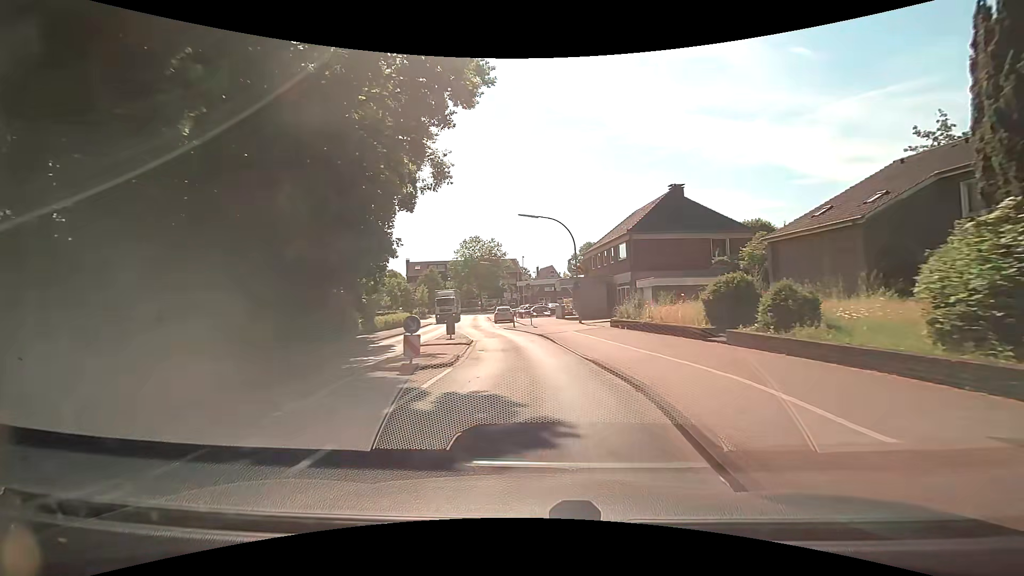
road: tertiary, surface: asphalt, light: Day
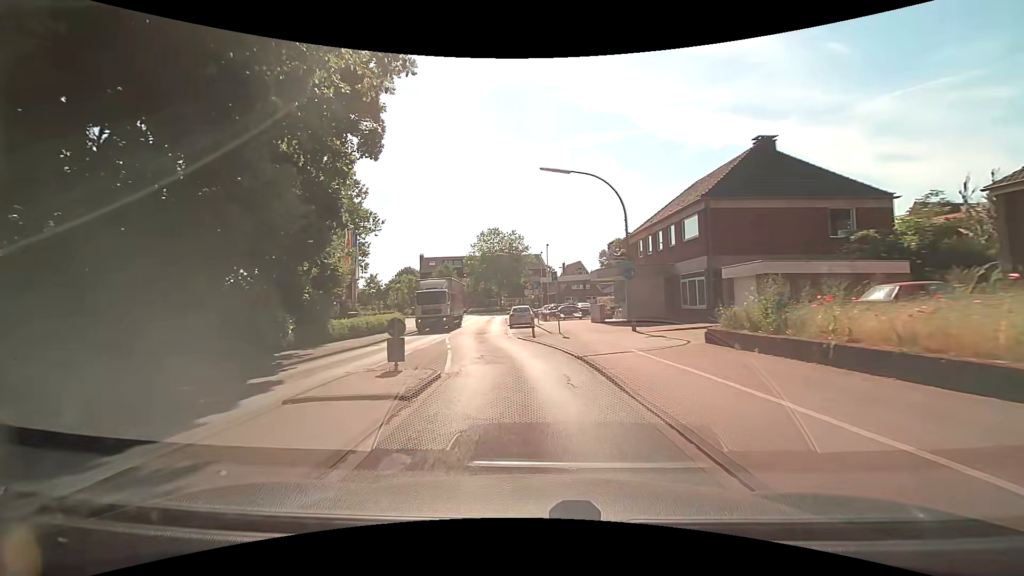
(-0.1, +11.5) m; -2°
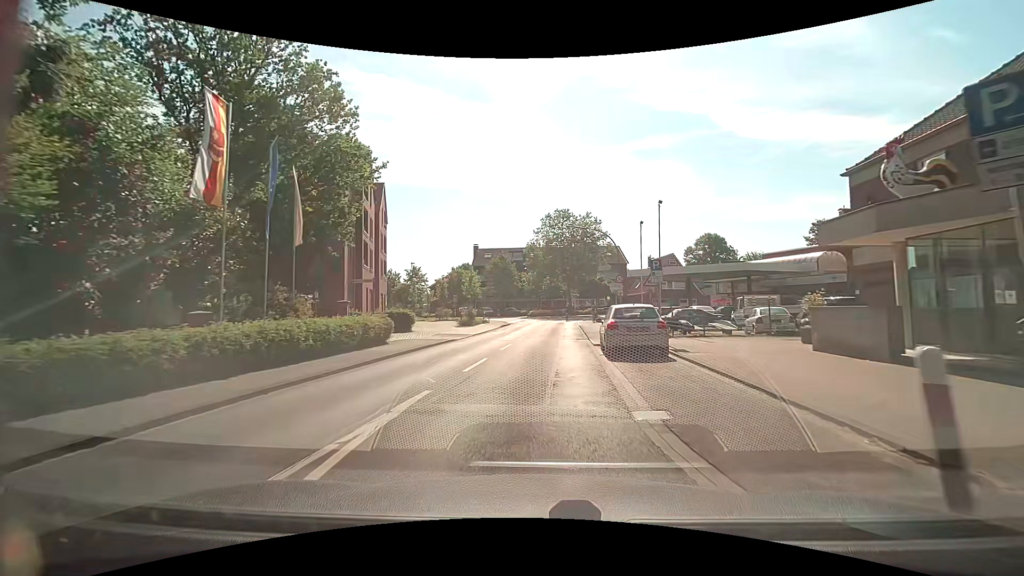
(-1.7, +20.1) m; -8°
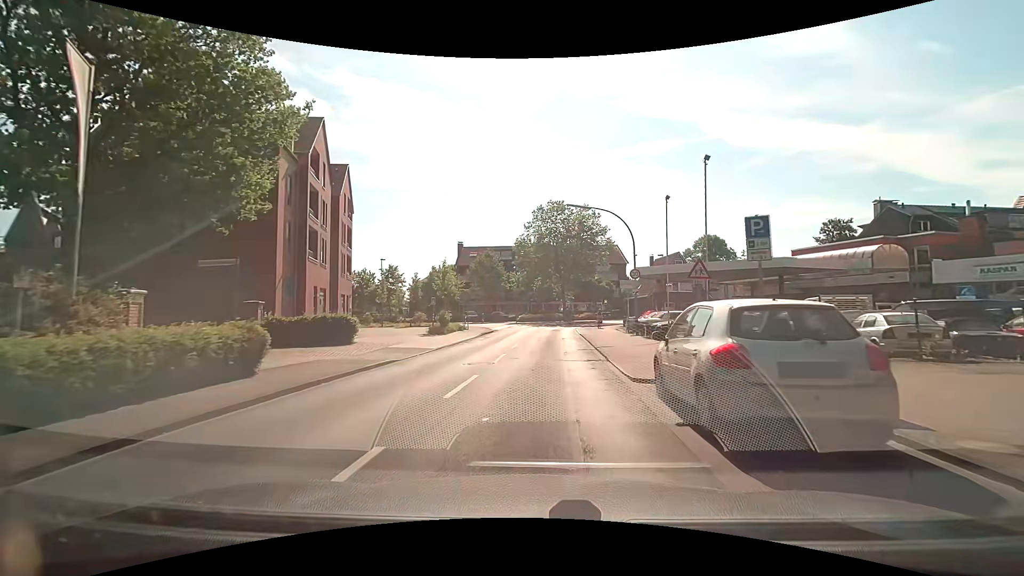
(+0.1, +9.1) m; +2°
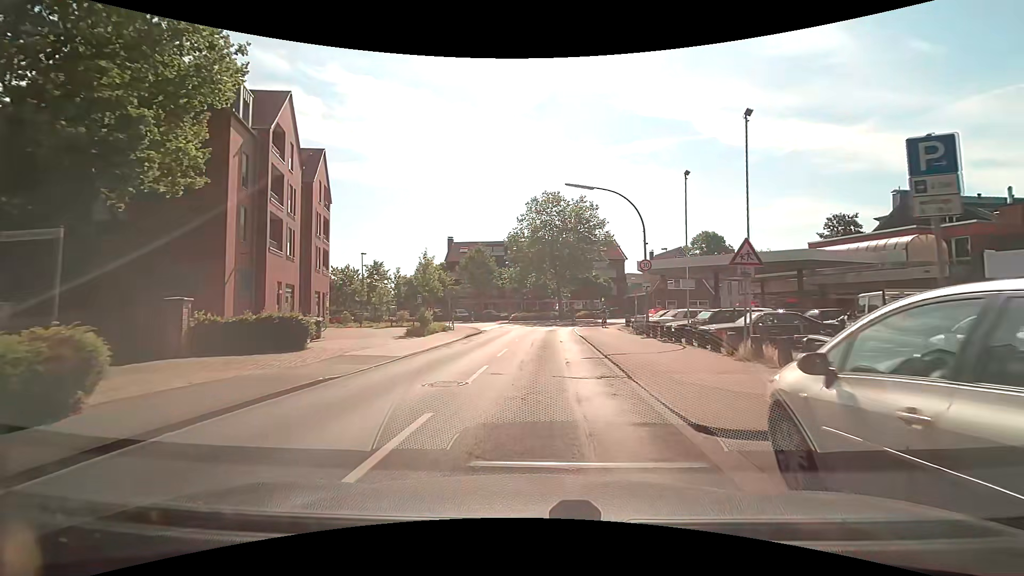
(0.0, +4.3) m; +1°
